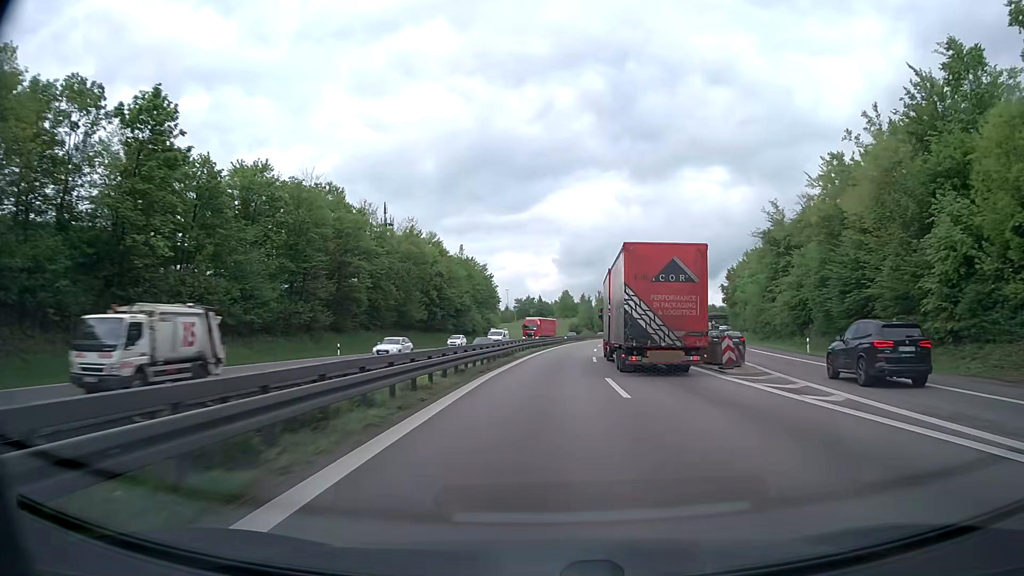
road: trunk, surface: asphalt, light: Day
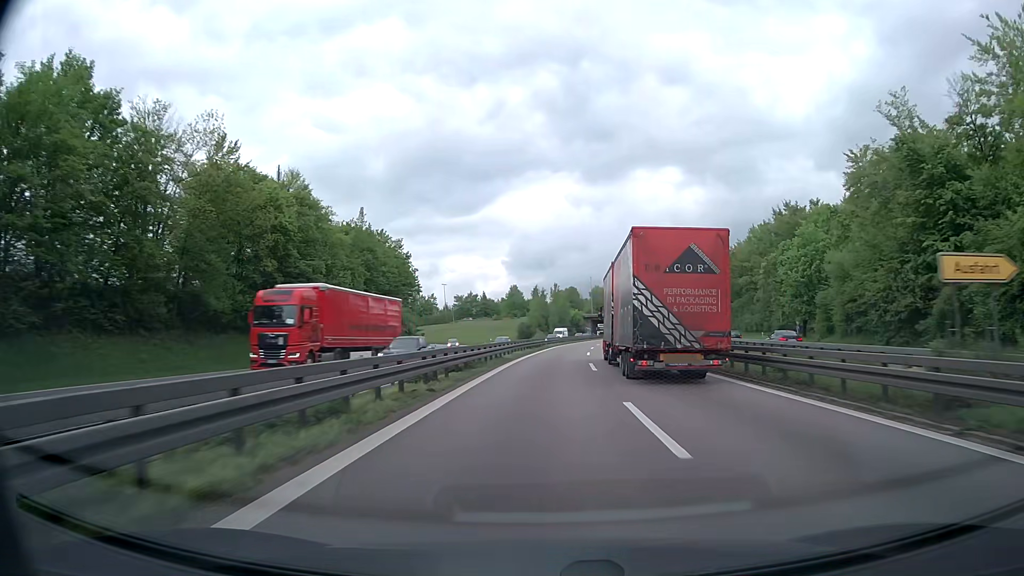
(+1.8, +42.4) m; +4°
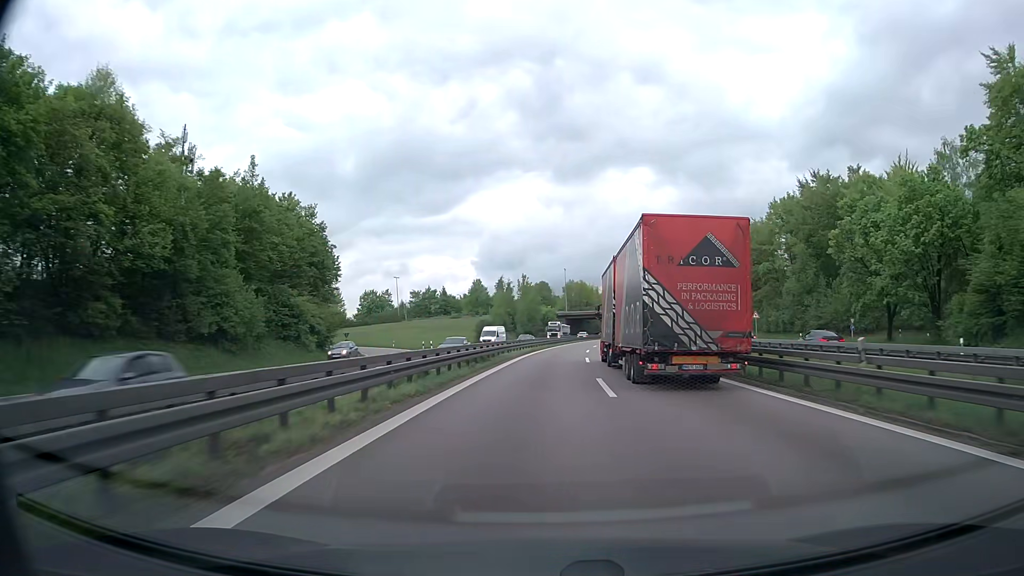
(+0.7, +28.3) m; +3°
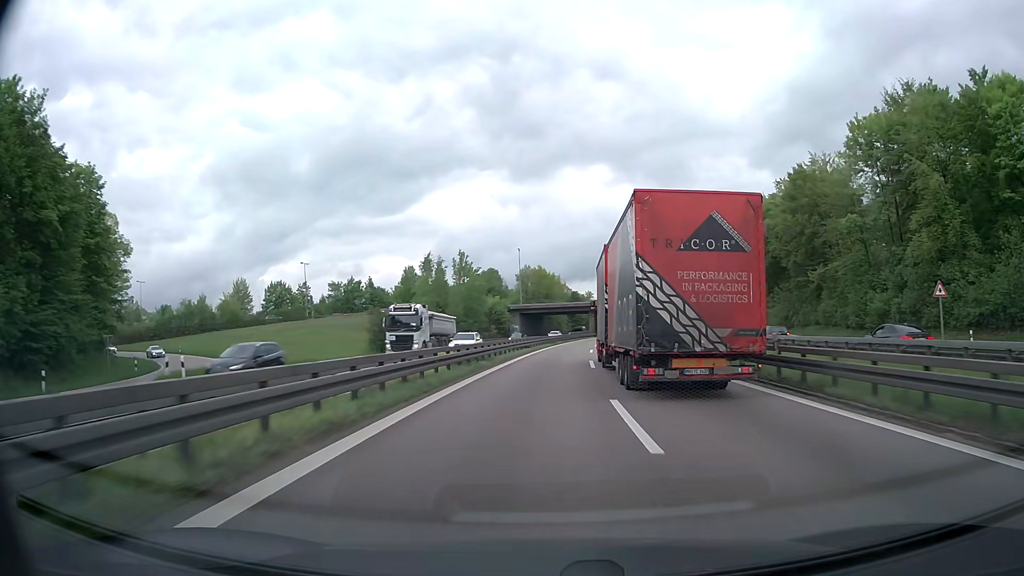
(+1.3, +42.4) m; +4°
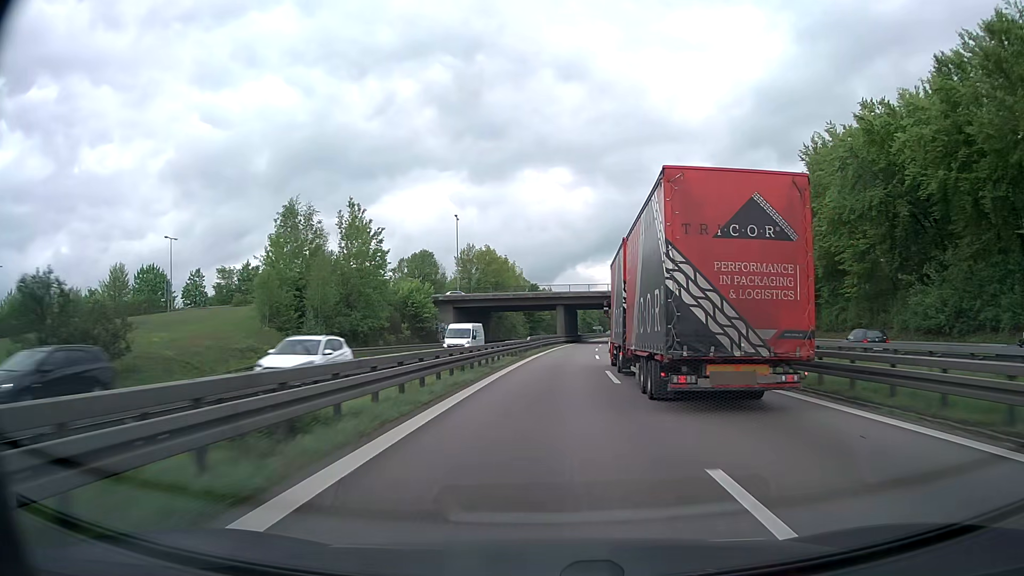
(+1.2, +42.4) m; +4°
(0, +10) (0, +20) (+1, +30) (+1, +40) (+2, +50) (+3, +60) (+4, +70) (+5, +80) (+6, +90) (+8, +100) m
